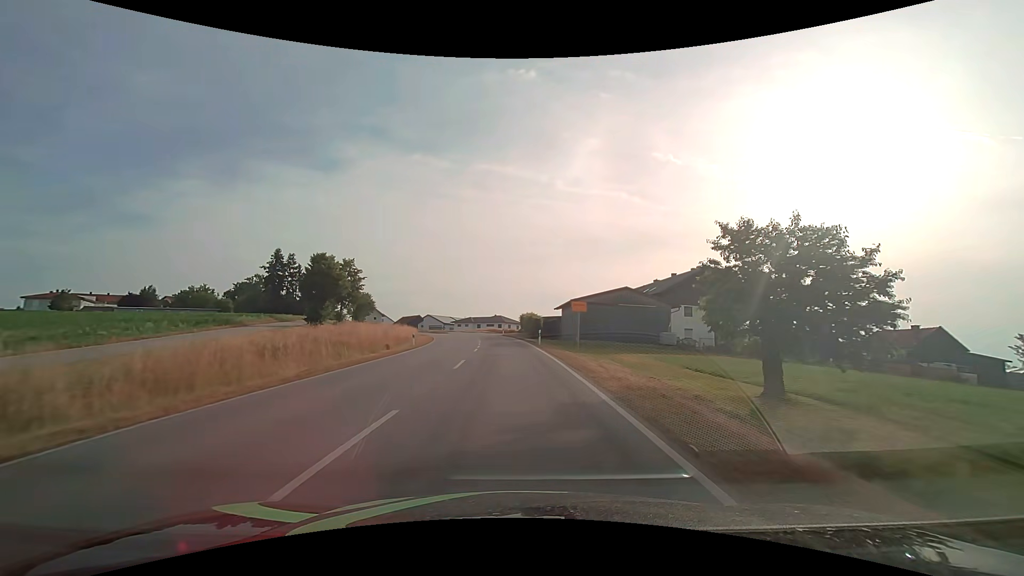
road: secondary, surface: asphalt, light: Day
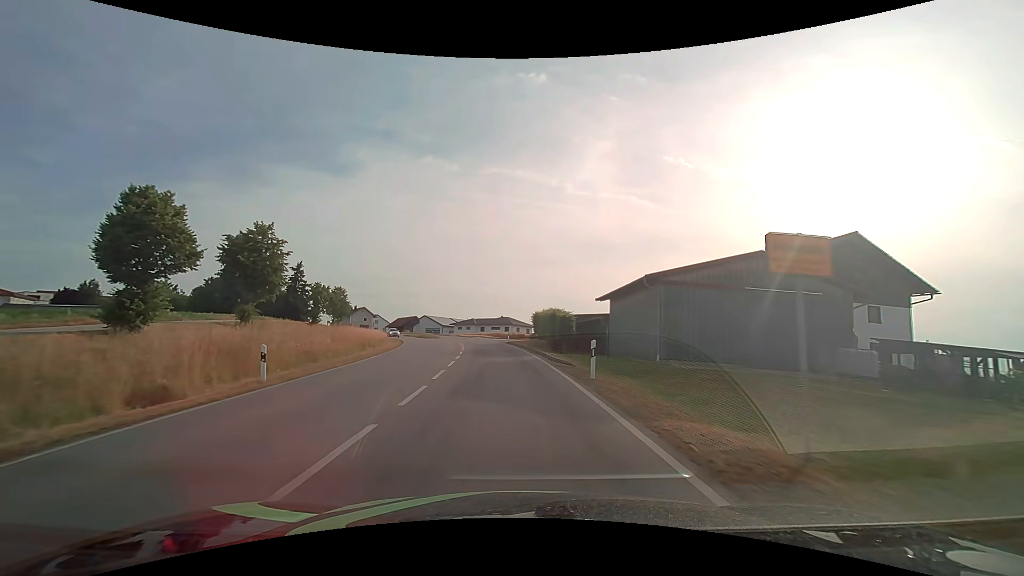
(-0.2, +22.2) m; -1°
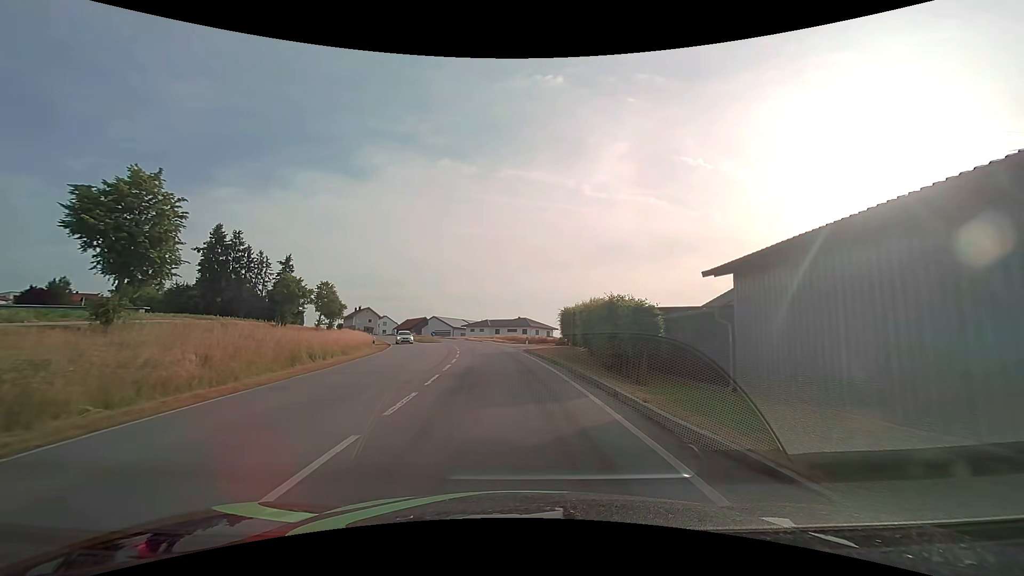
(-0.2, +14.4) m; -2°
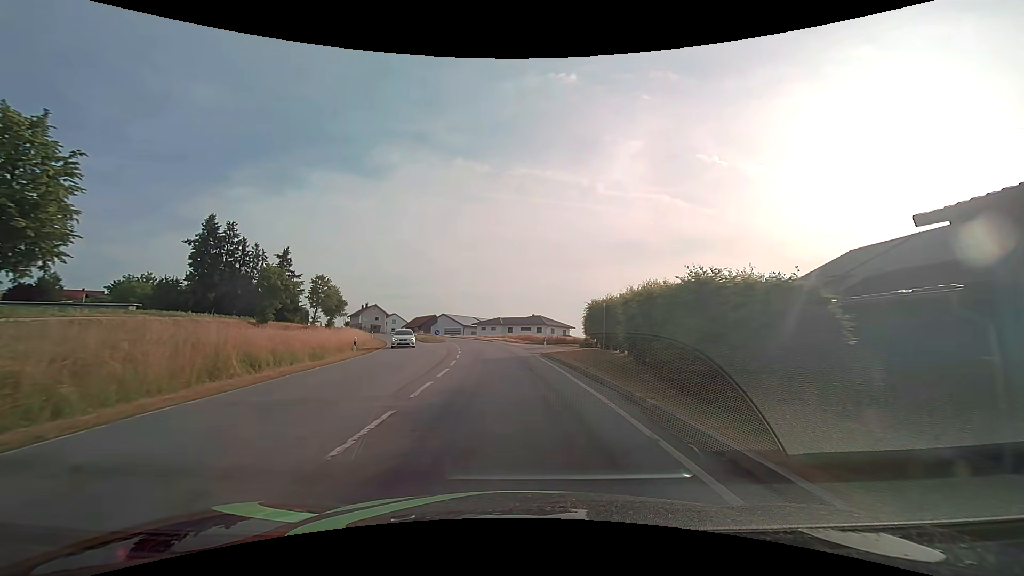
(-0.1, +7.2) m; -2°
